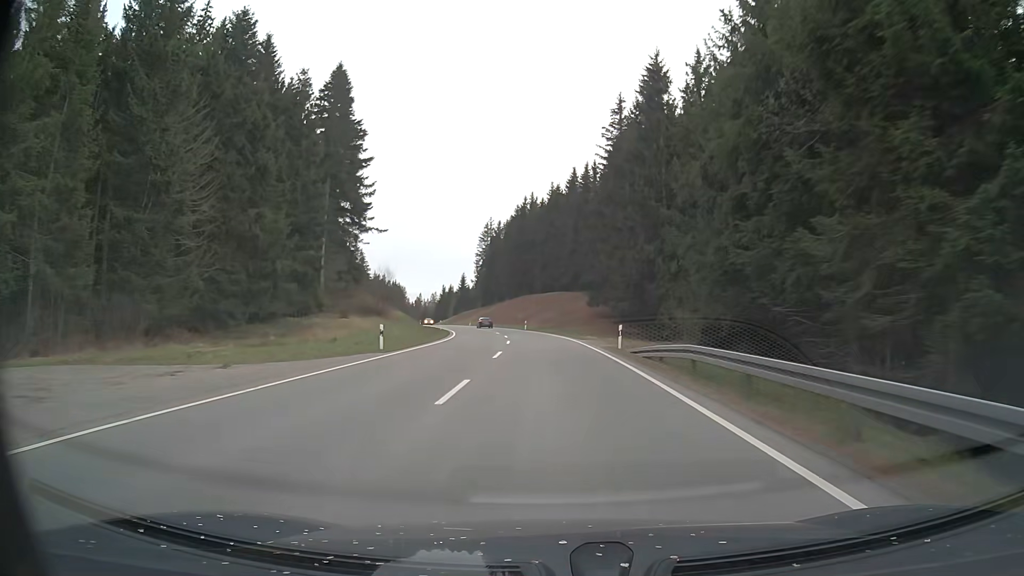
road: primary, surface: asphalt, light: Day
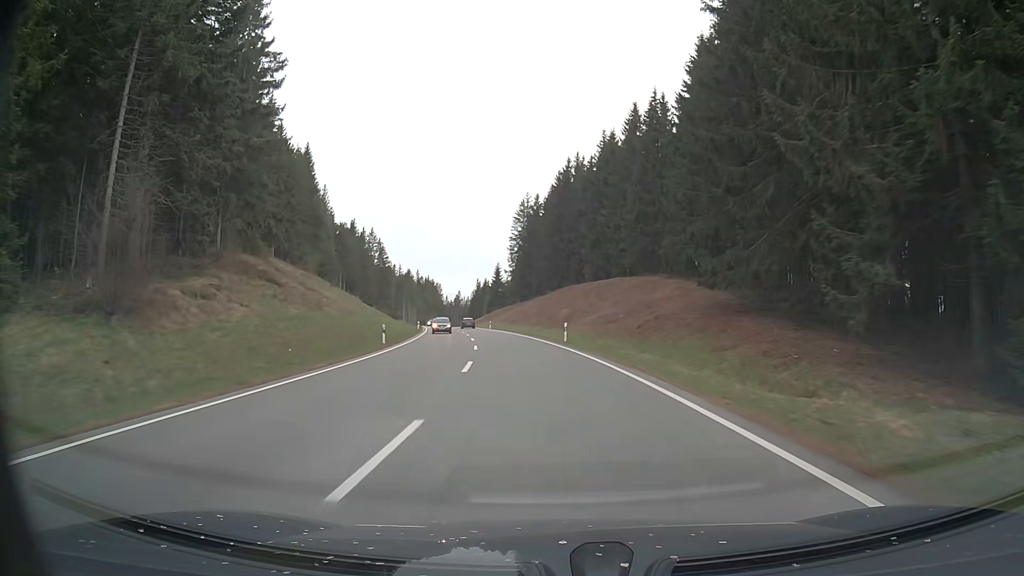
(-1.1, +41.2) m; -4°
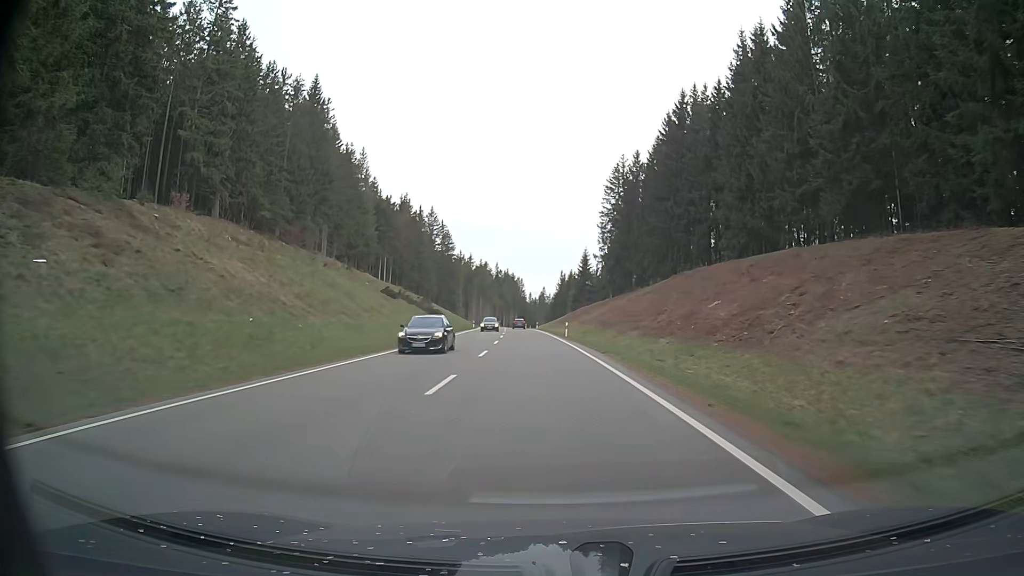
(-2.8, +41.1) m; -8°
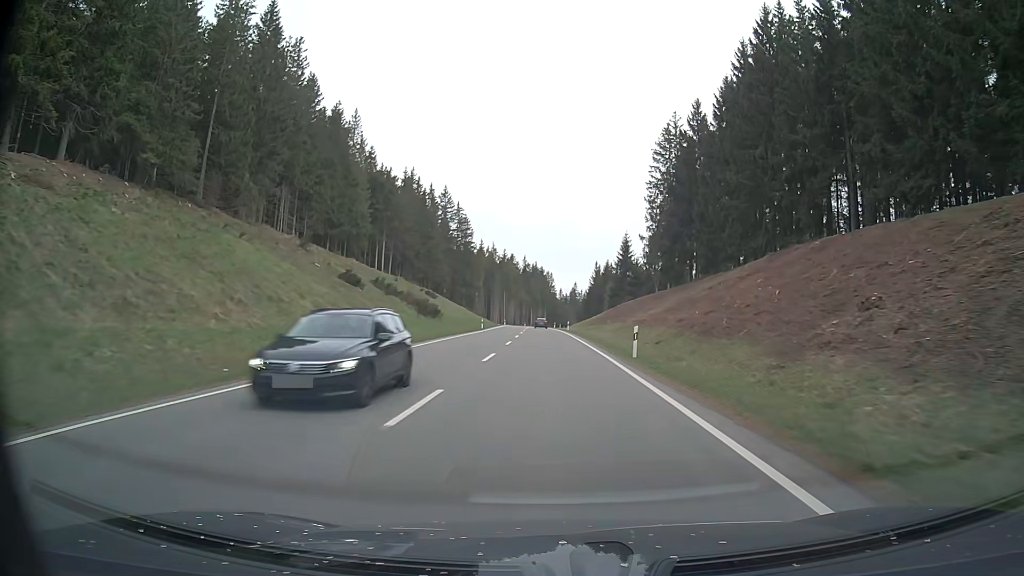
(-0.7, +27.7) m; -3°
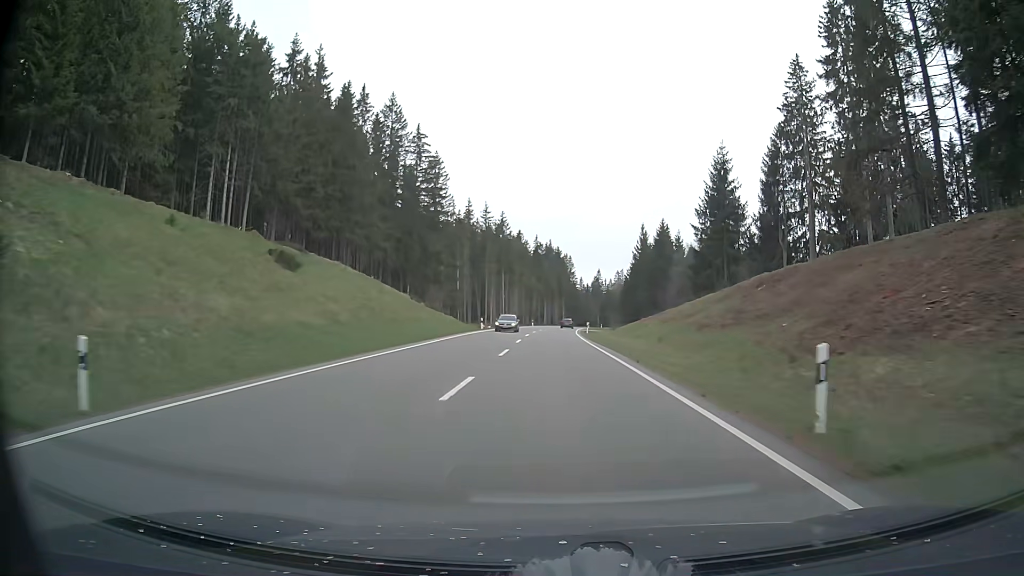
(-1.5, +69.4) m; -1°
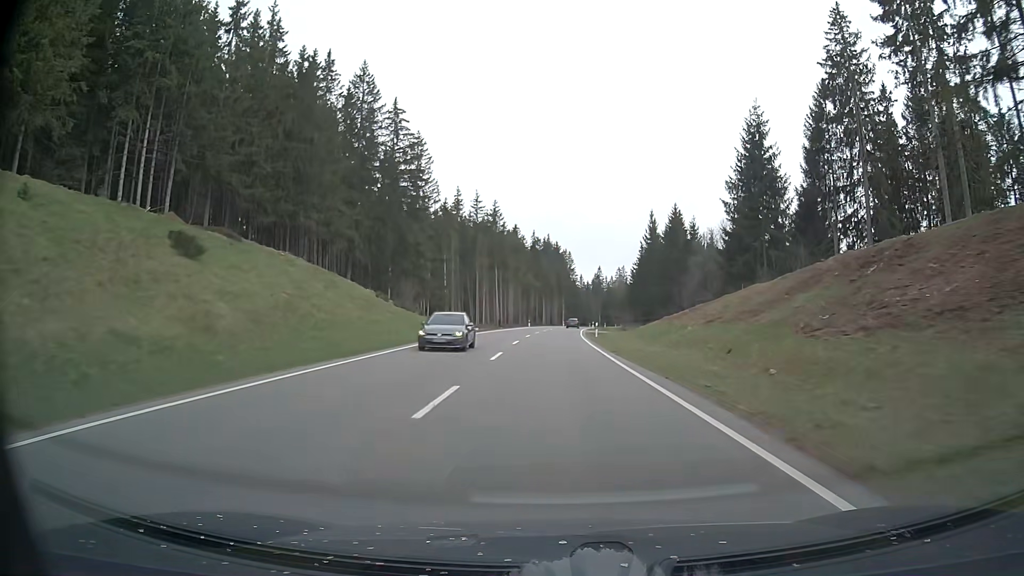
(0.0, +13.9) m; 0°
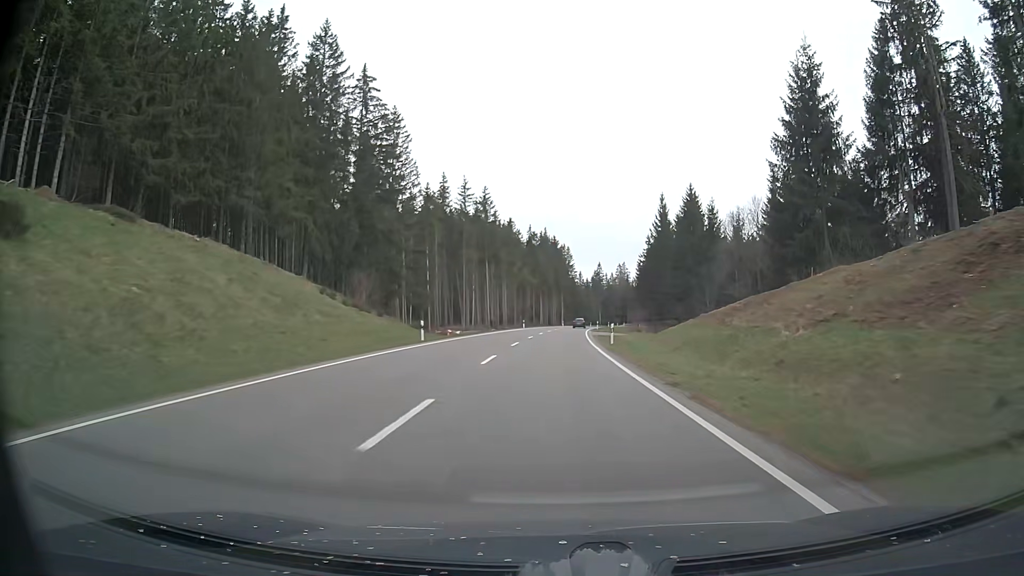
(+0.1, +13.9) m; 0°
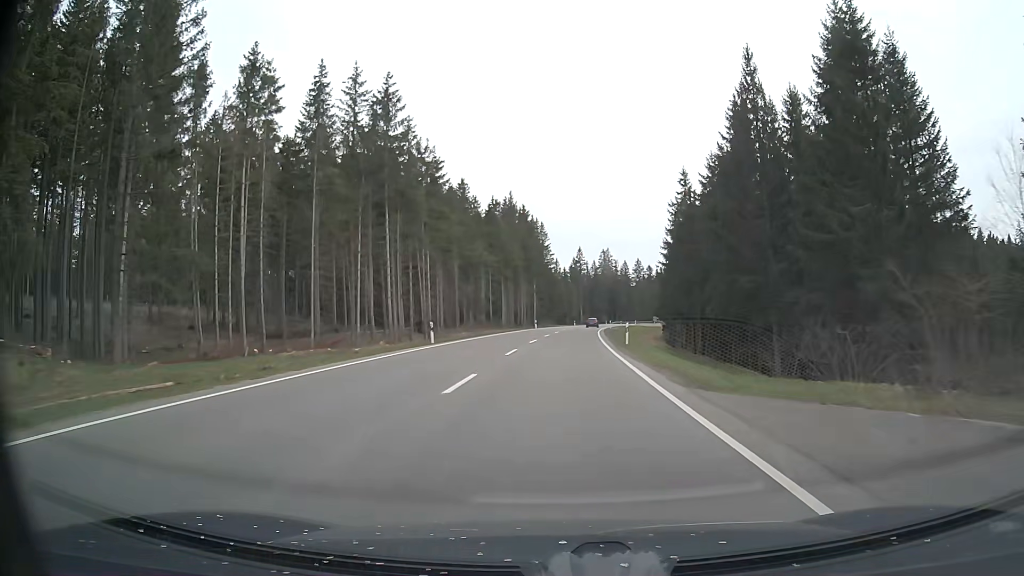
(+0.8, +55.3) m; +2°
